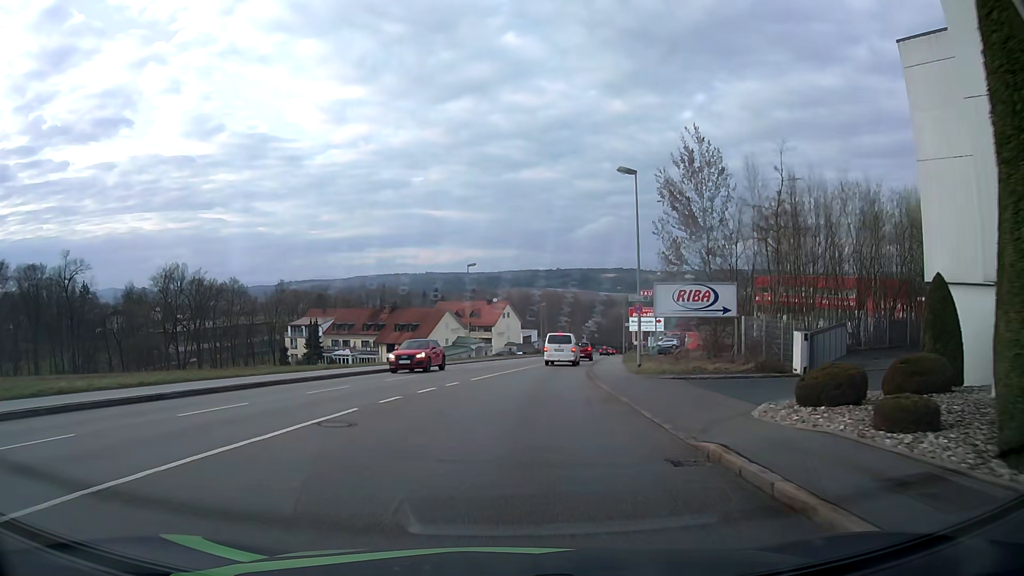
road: tertiary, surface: asphalt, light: Day
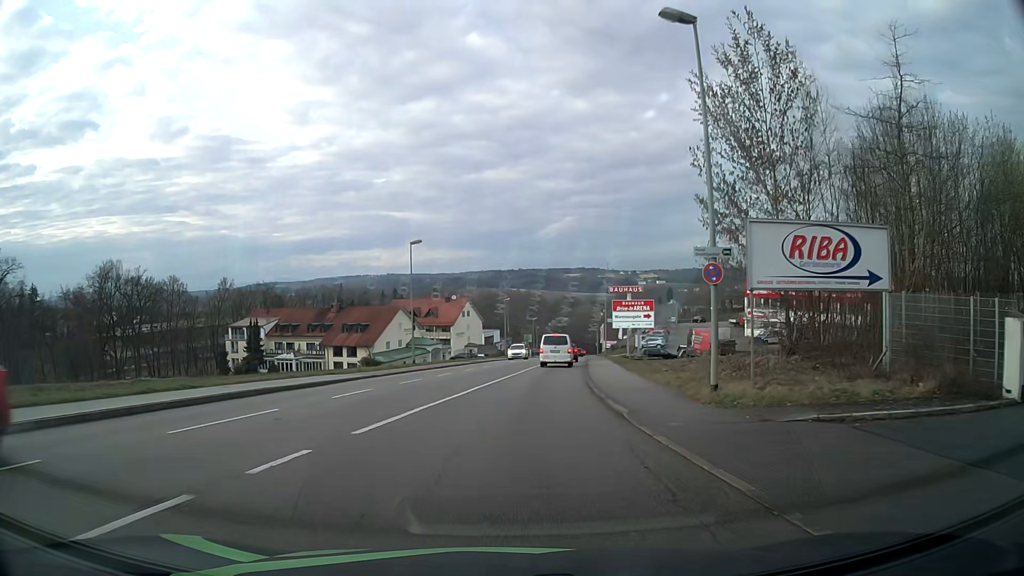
(+0.4, +13.7) m; +4°
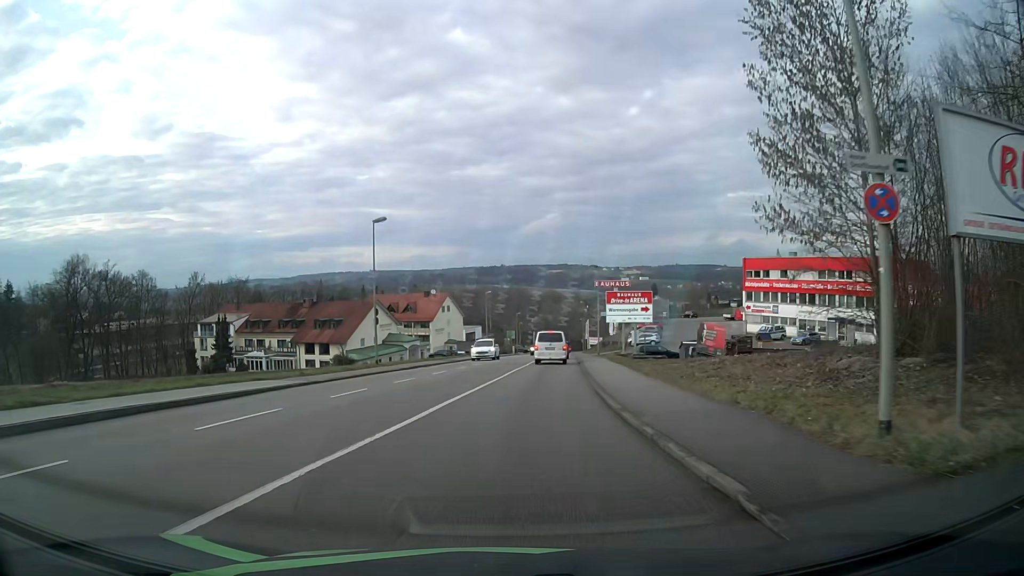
(+0.1, +7.0) m; +2°
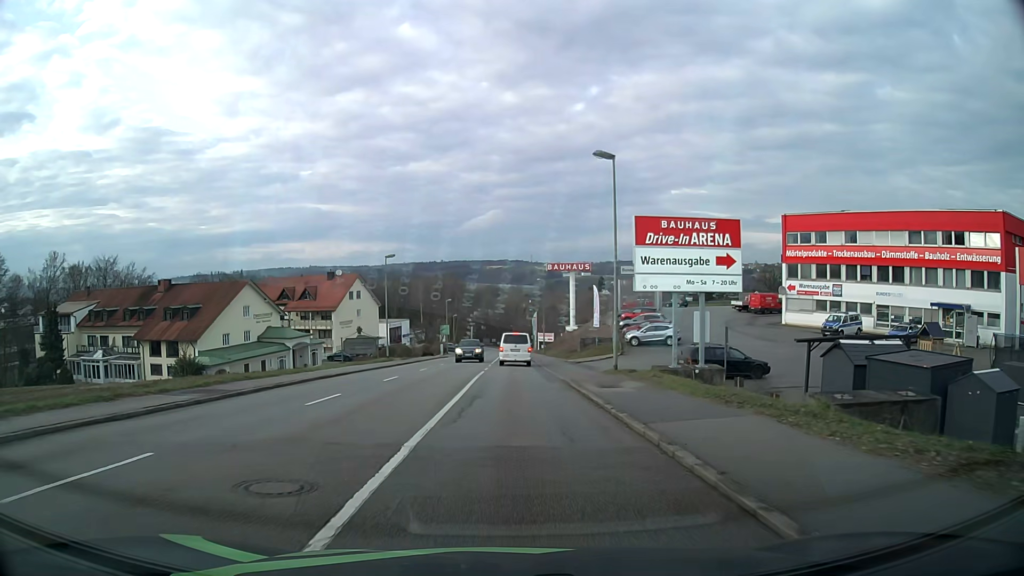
(+1.7, +34.9) m; +5°
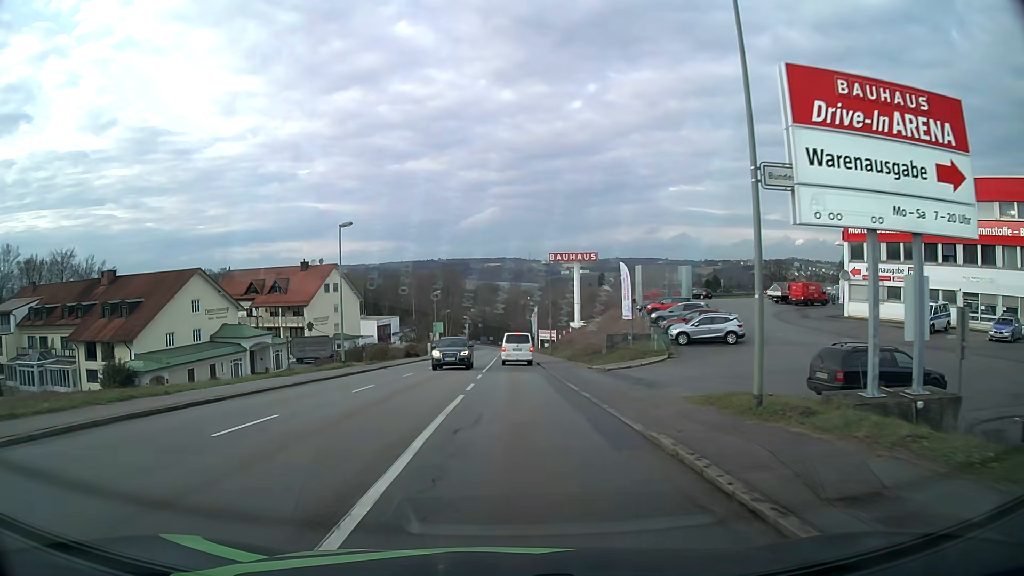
(0.0, +13.9) m; 0°
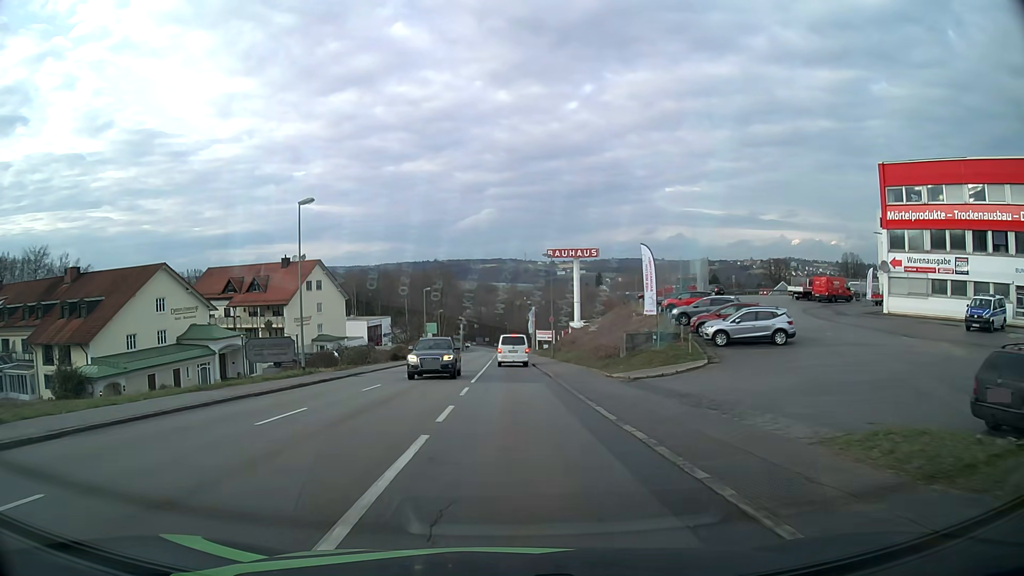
(0.0, +7.0) m; 0°
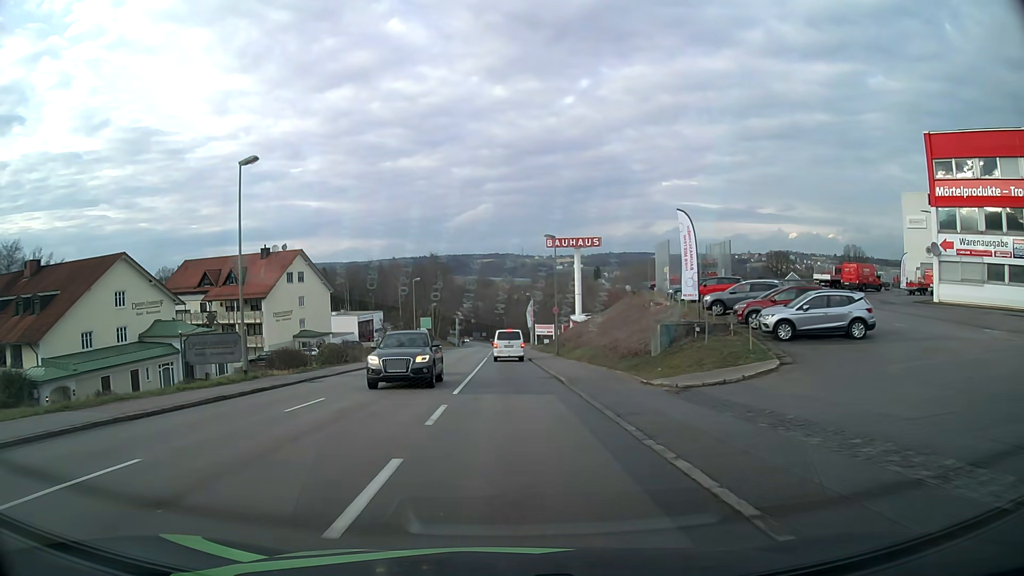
(0.0, +7.1) m; 0°
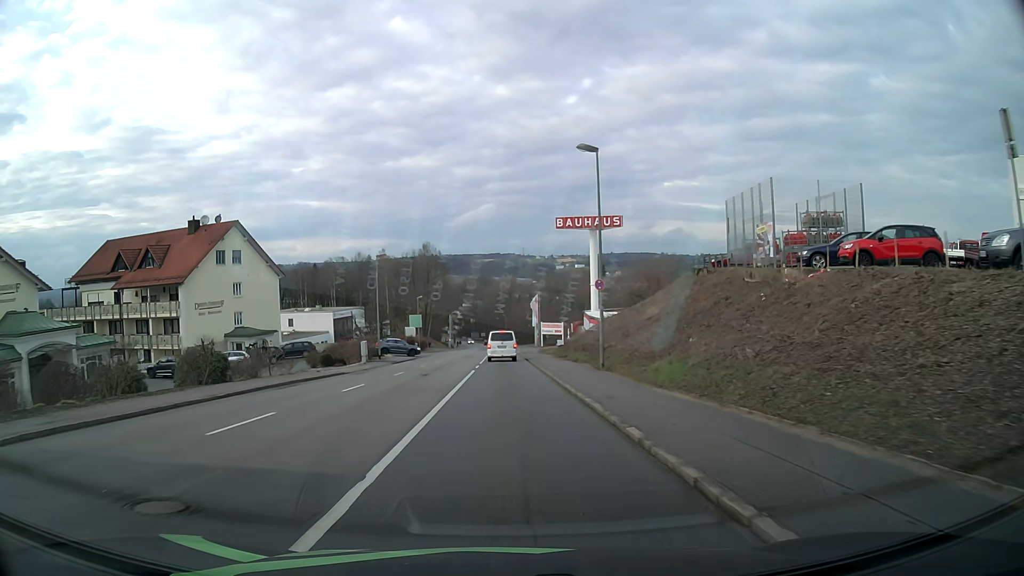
(0.0, +21.5) m; 0°
(0, +10) (0, +20) (0, +30) (-1, +40) (-1, +50) (-1, +60) (-1, +70) (-1, +80) (-1, +90) (-1, +100) m
